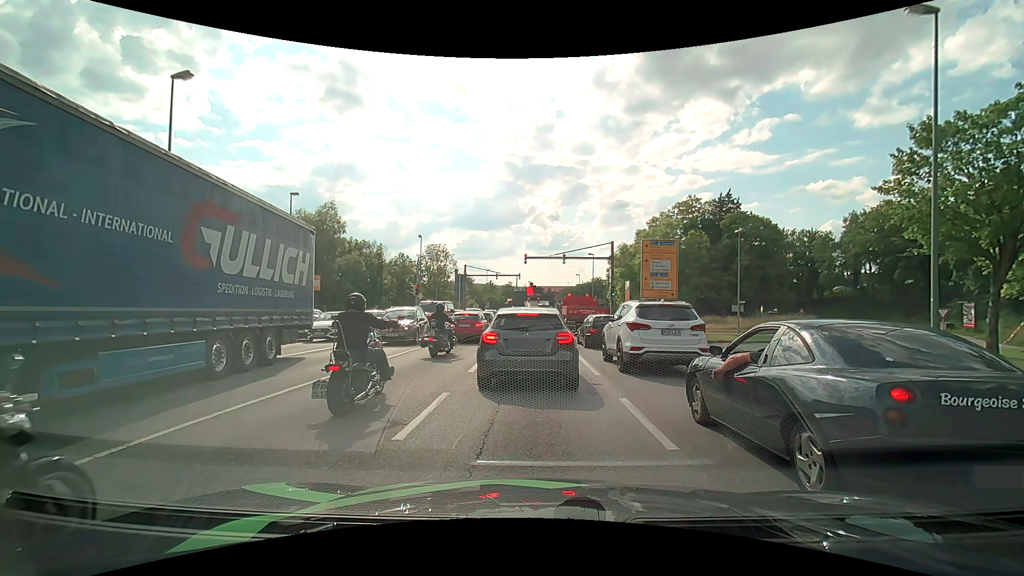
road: primary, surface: asphalt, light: Day
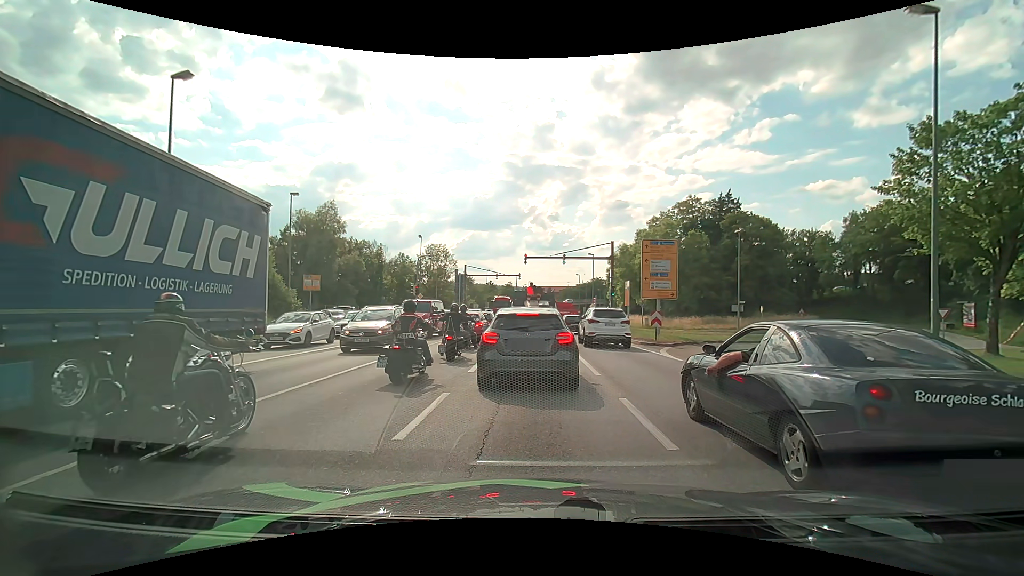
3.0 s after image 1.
(0.0, 0.0) m; 0°
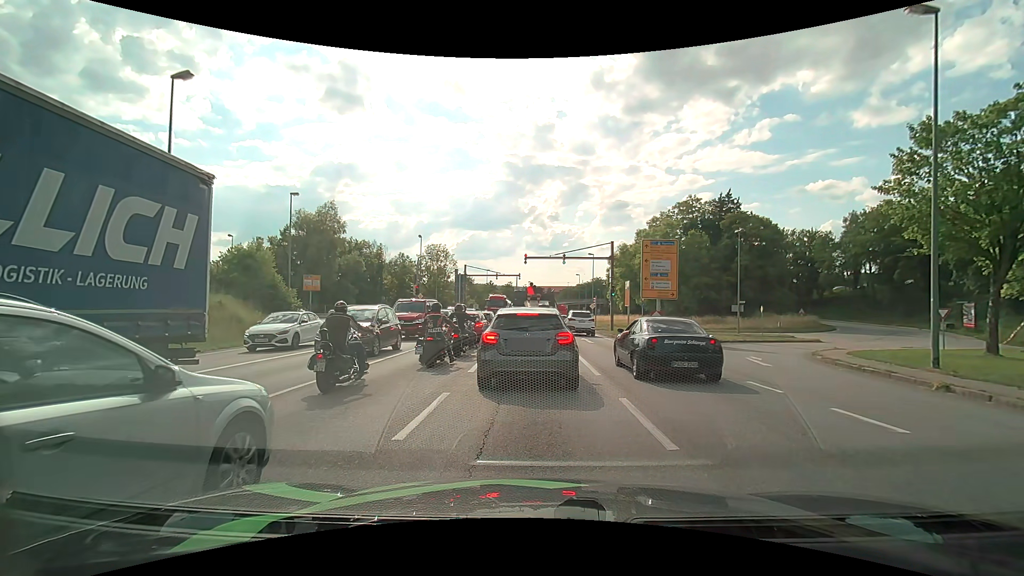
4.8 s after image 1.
(0.0, 0.0) m; 0°
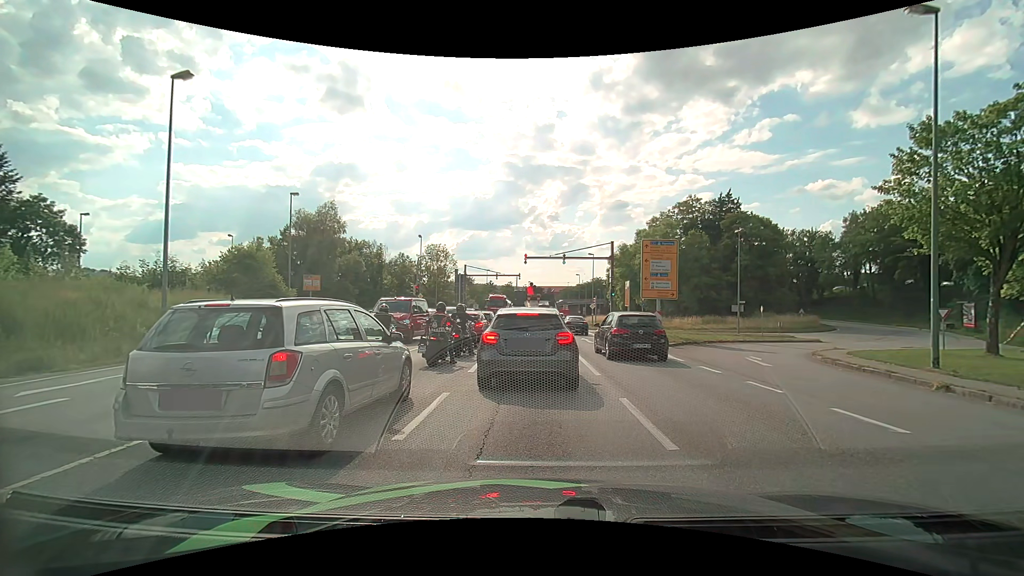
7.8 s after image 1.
(0.0, 0.0) m; 0°
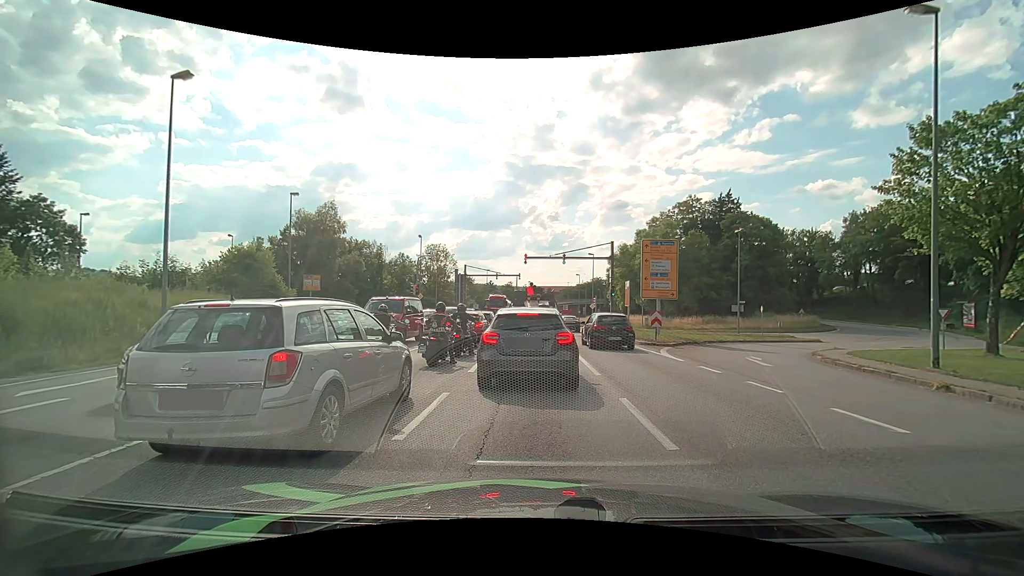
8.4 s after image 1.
(0.0, 0.0) m; 0°
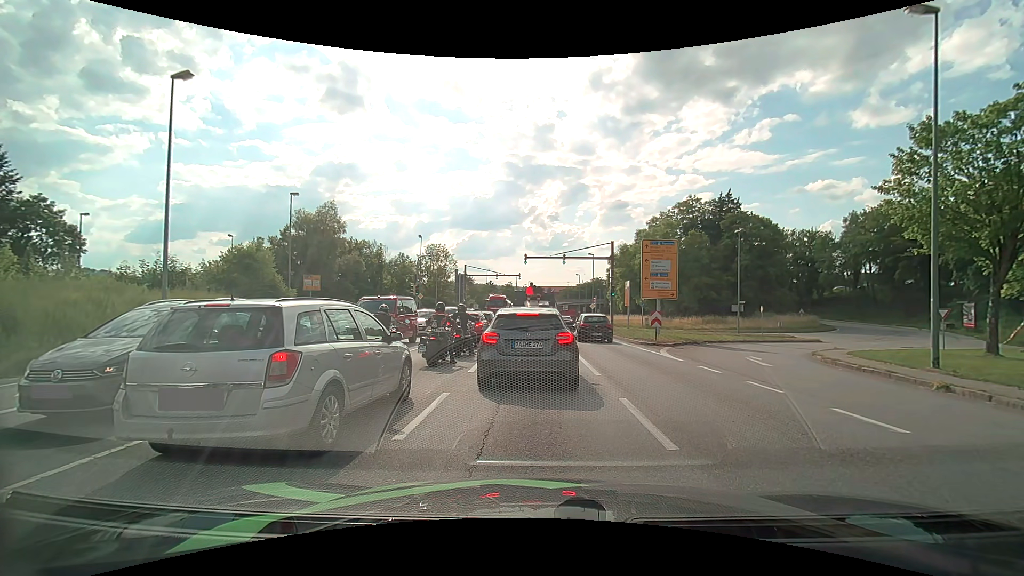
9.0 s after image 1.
(0.0, 0.0) m; 0°
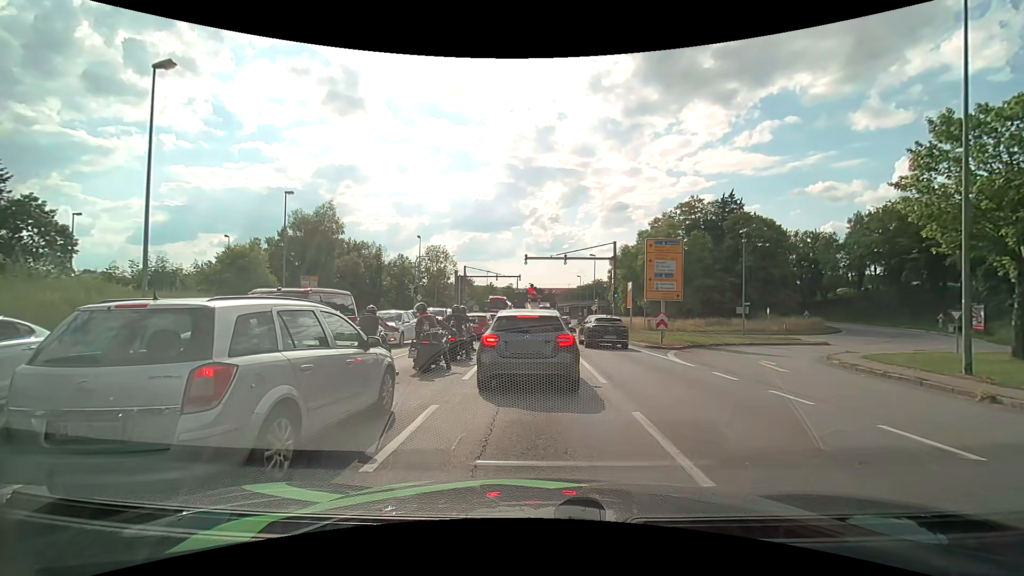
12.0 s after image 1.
(0.0, +1.0) m; 0°
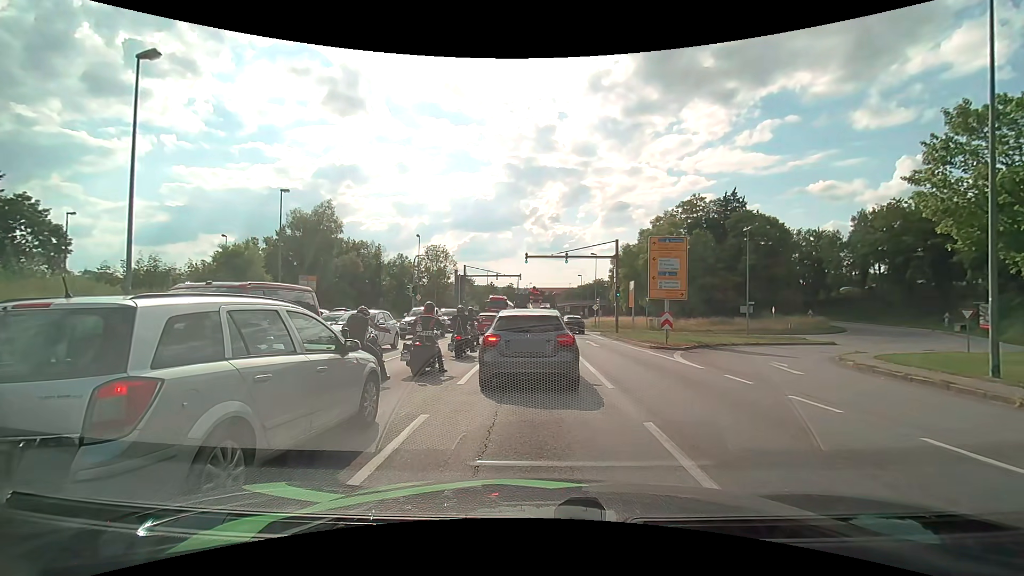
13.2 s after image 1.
(0.0, +0.6) m; 0°
(0, +10) (0, +20) (0, +30) (0, +40) (-3, +50) (-11, +55) (-20, +56) (-30, +57) (-40, +58) (-50, +60) m
